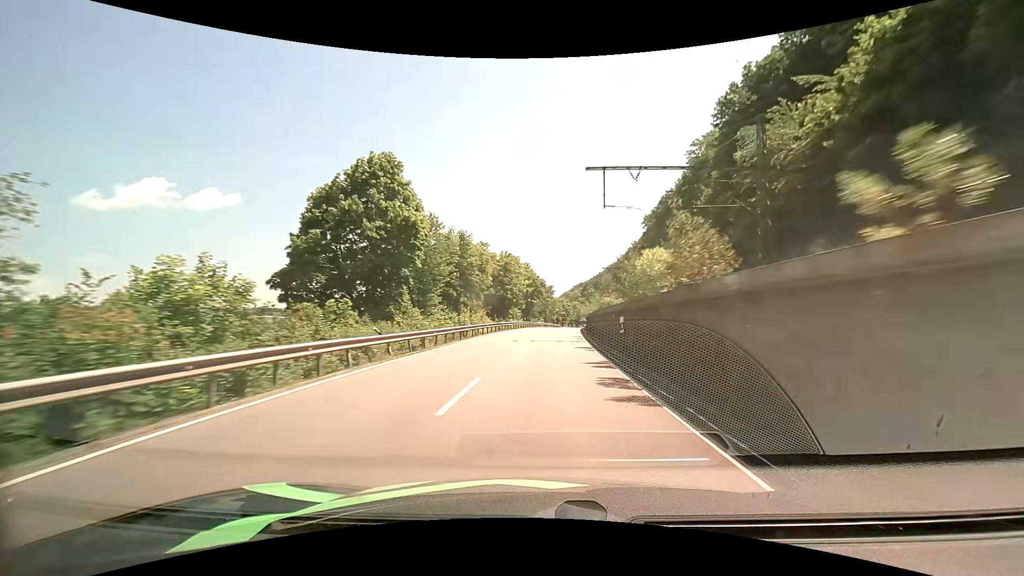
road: primary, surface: asphalt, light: Day
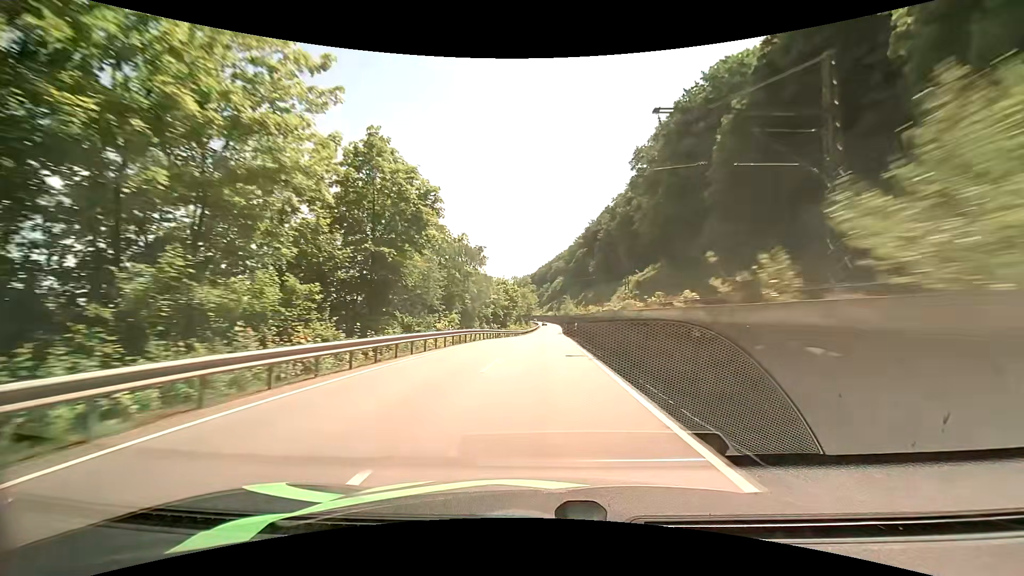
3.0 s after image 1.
(+3.6, +65.7) m; +6°
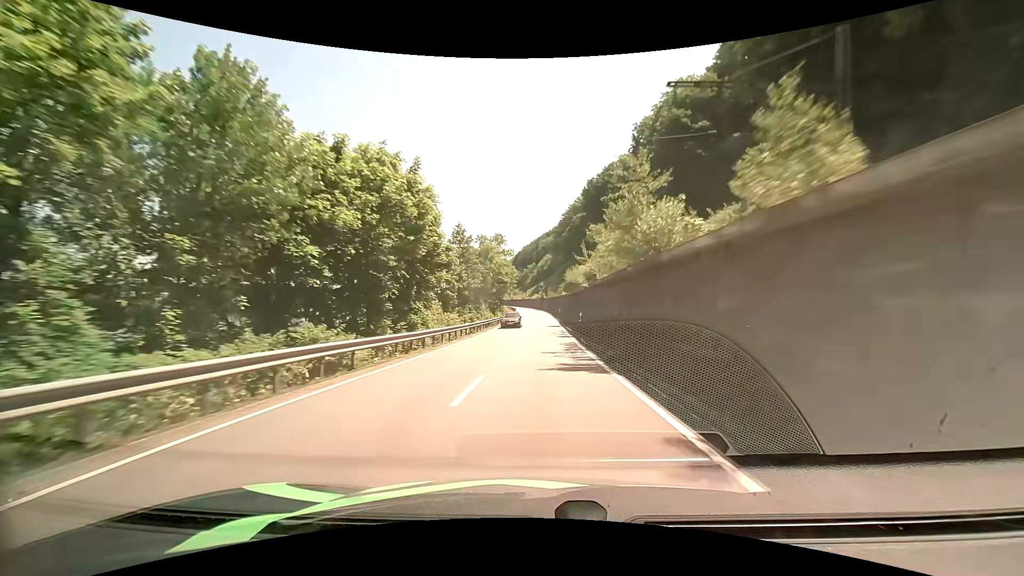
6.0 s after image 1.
(+1.7, +64.5) m; +2°
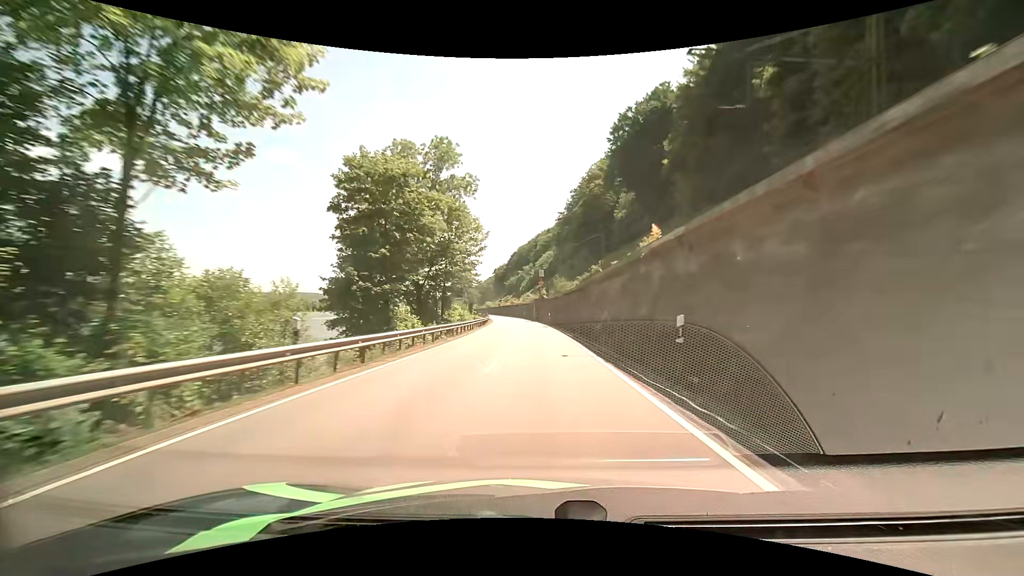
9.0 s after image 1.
(+0.5, +67.4) m; 0°
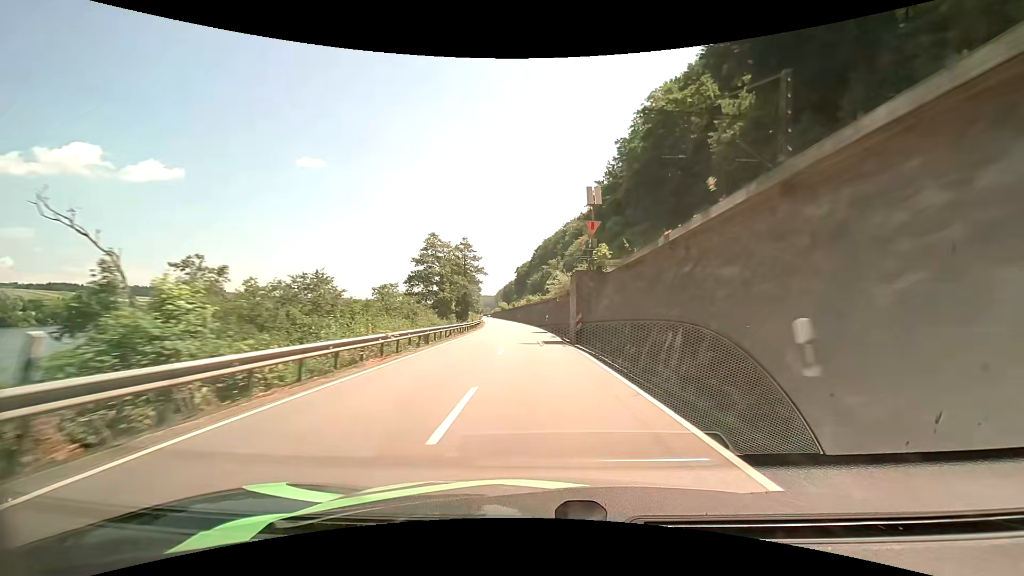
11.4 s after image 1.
(-0.9, +54.1) m; -3°
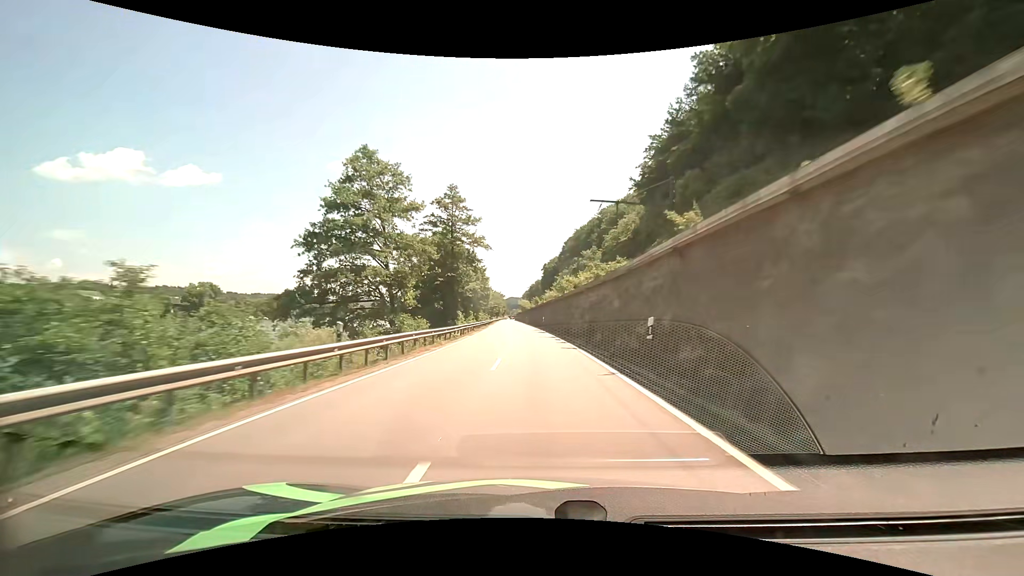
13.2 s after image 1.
(-1.2, +40.6) m; -3°
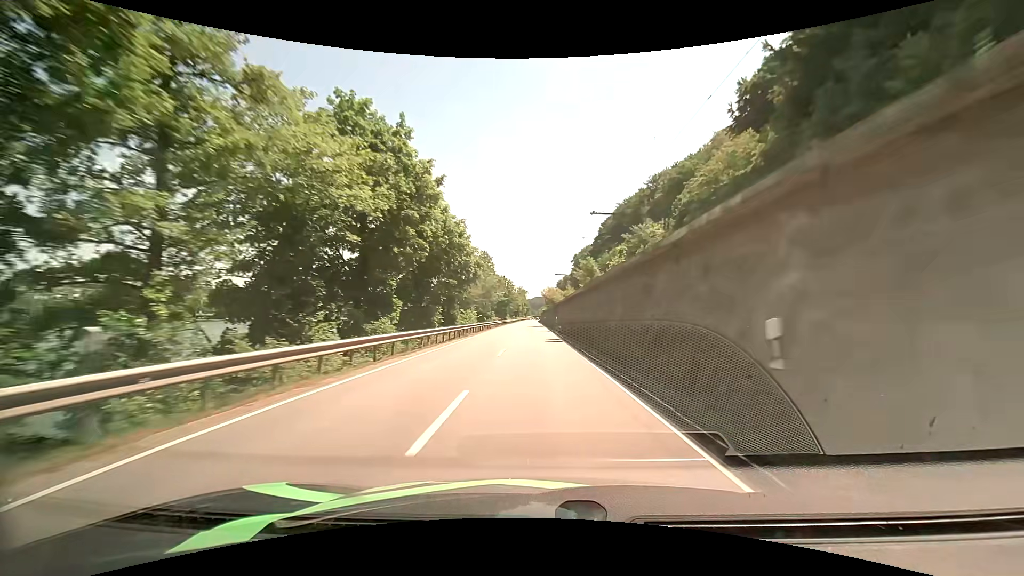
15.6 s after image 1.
(-1.7, +55.6) m; -4°
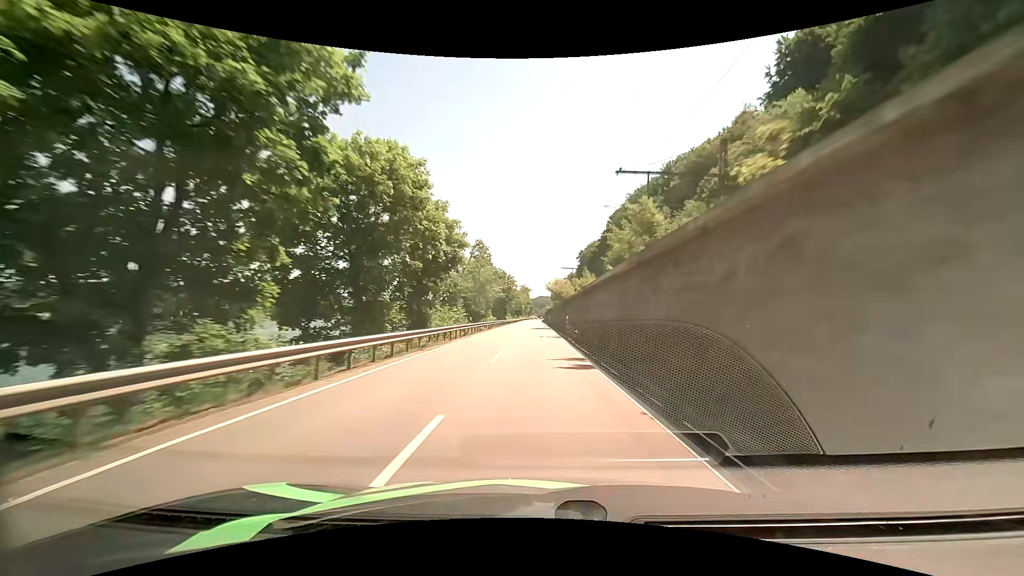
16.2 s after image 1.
(+0.1, +14.2) m; 0°
(0, +10) (0, +20) (0, +30) (0, +40) (0, +50) (-1, +60) (-1, +70) (-1, +80) (-1, +90) (-1, +100) m
